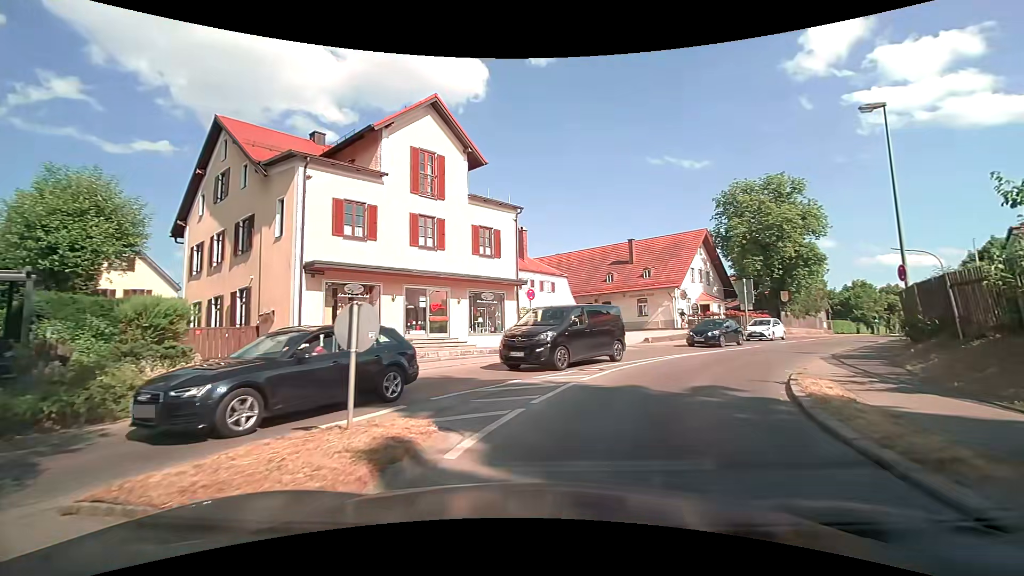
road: tertiary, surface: asphalt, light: Day
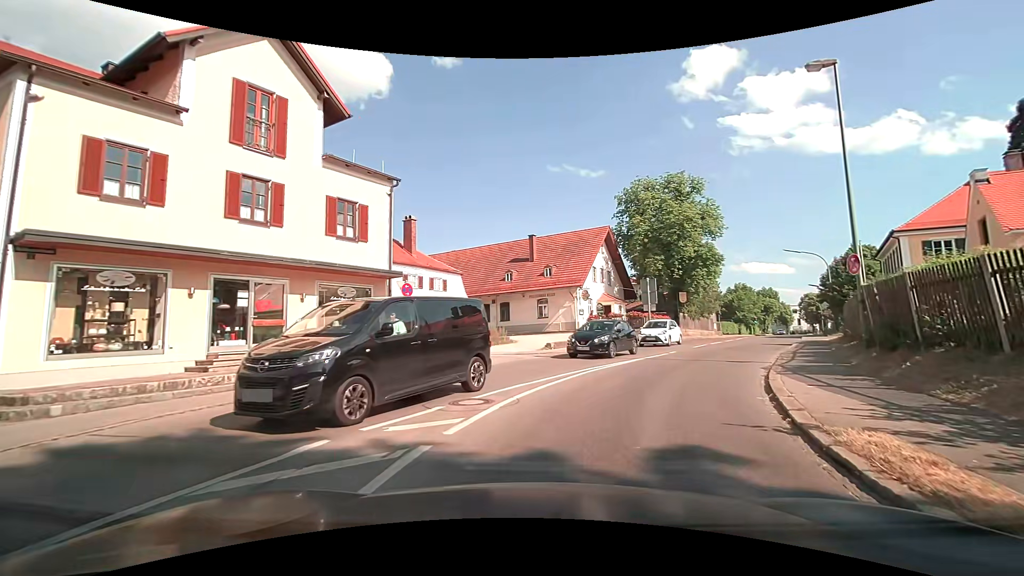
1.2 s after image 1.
(+0.5, +5.5) m; +11°
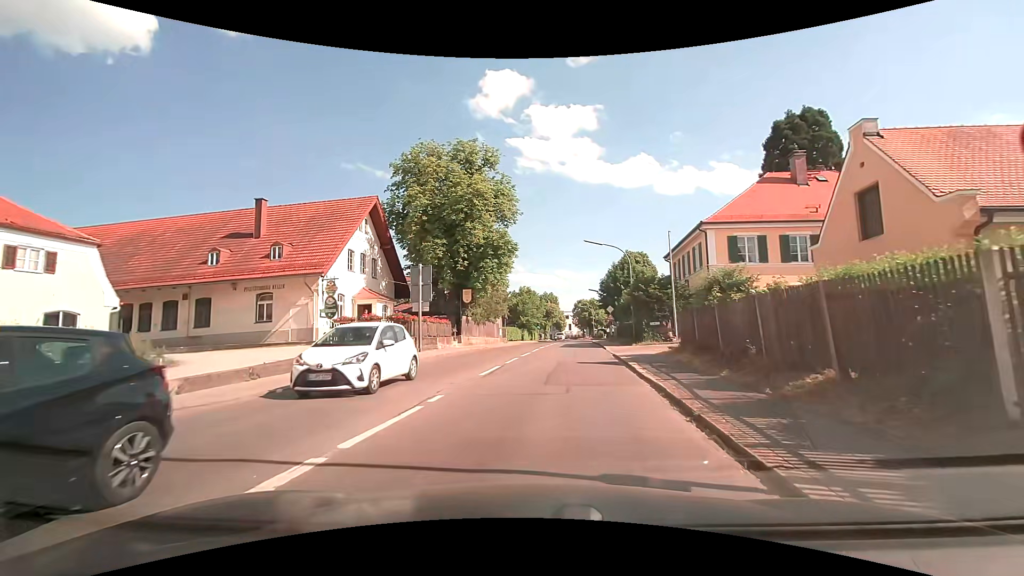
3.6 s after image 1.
(+3.0, +13.1) m; +23°
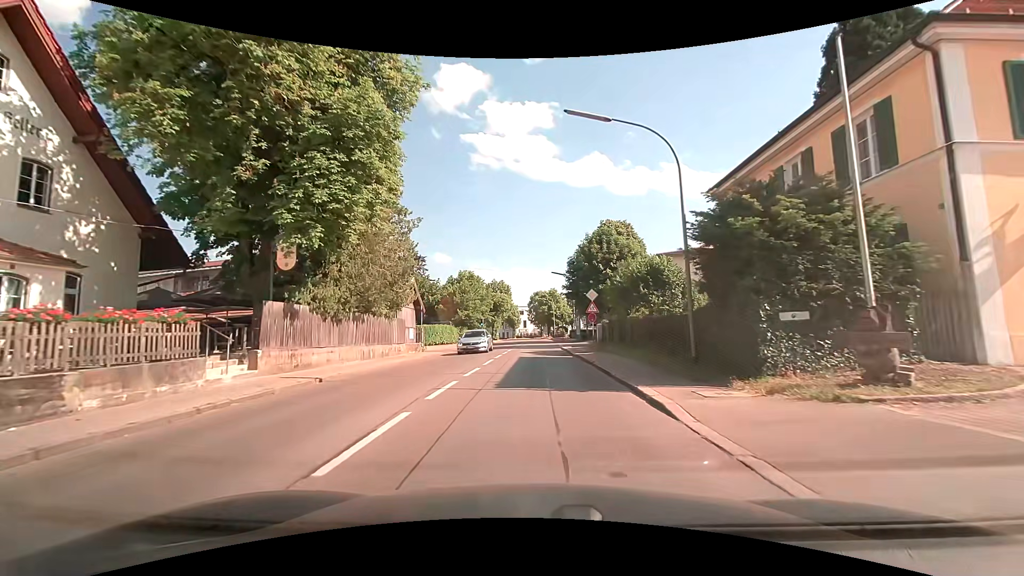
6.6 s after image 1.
(+1.5, +22.5) m; +6°
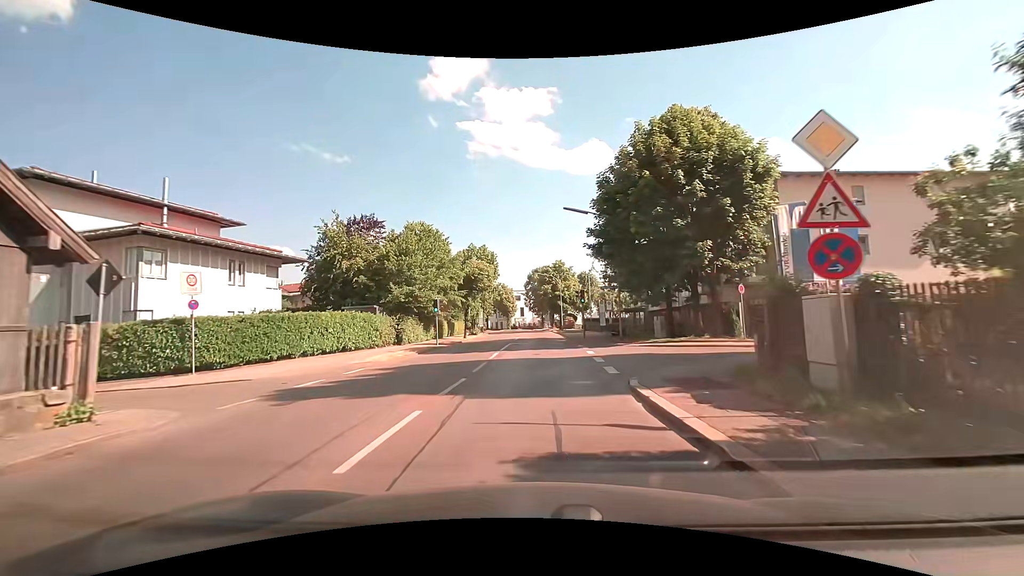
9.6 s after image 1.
(-0.1, +27.1) m; -1°
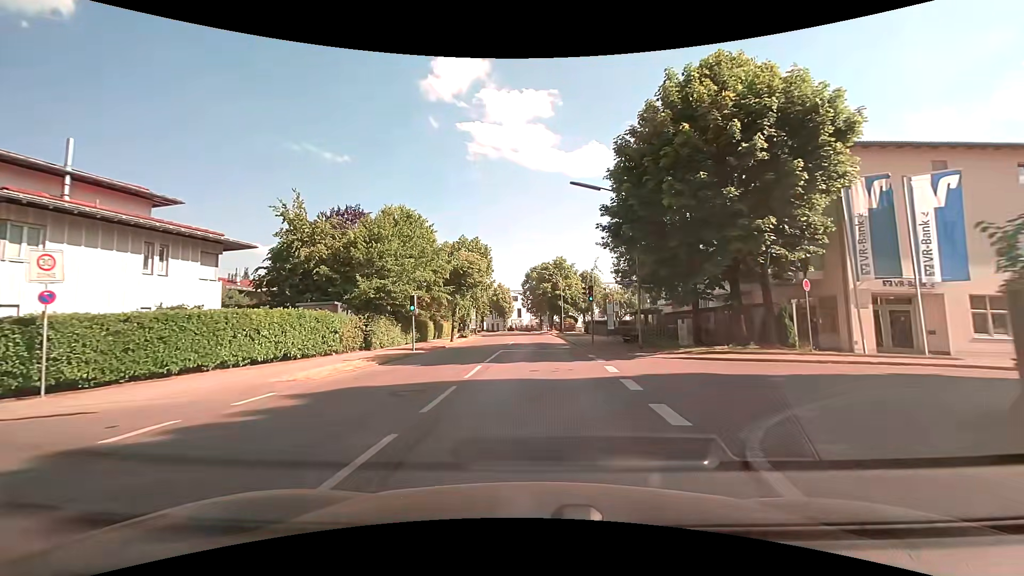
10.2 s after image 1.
(0.0, +5.9) m; +1°
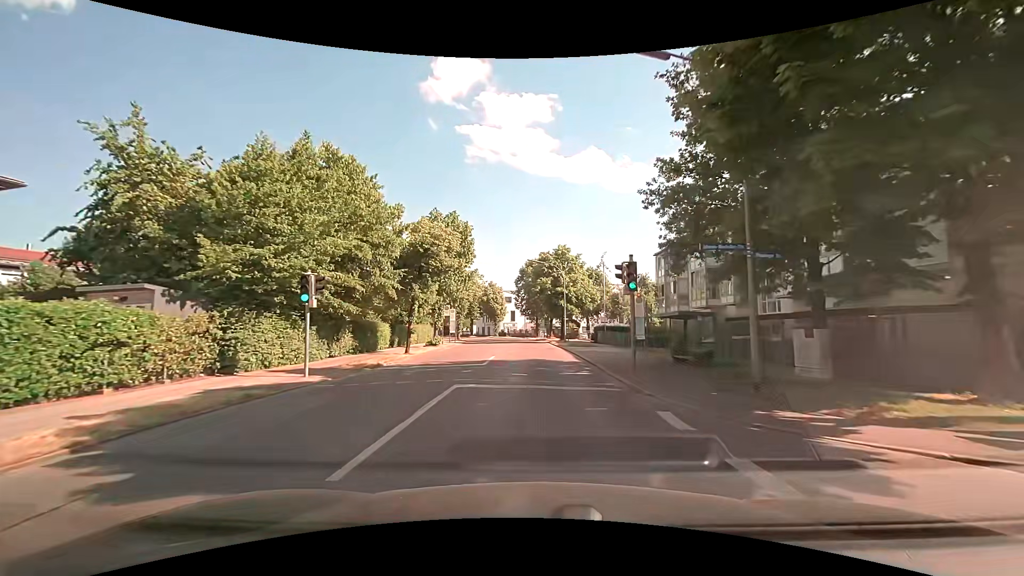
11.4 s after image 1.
(0.0, +12.3) m; 0°
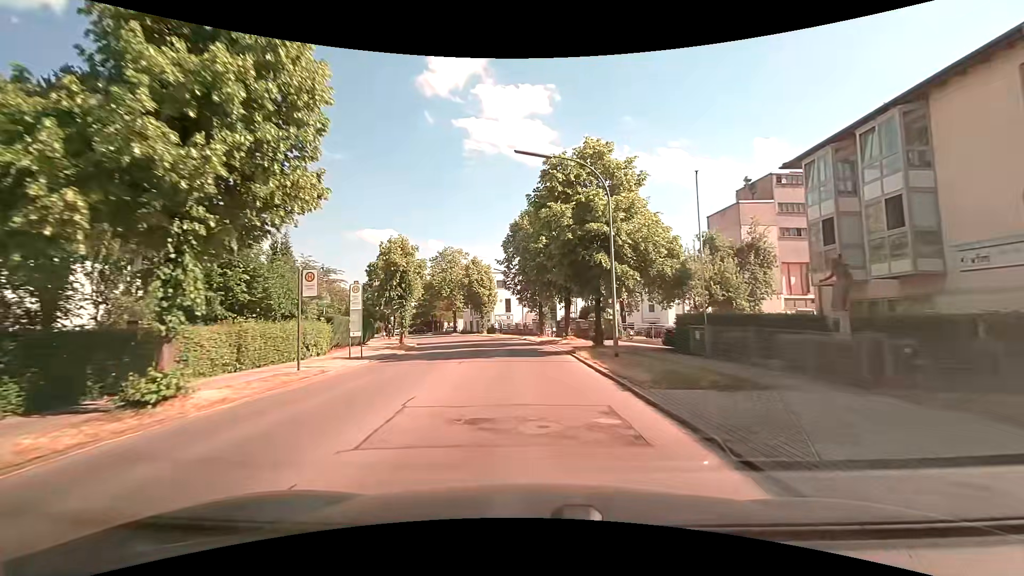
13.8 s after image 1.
(0.0, +26.3) m; 0°
(0, +10) (0, +20) (-1, +30) (-3, +40) (-5, +50) (-8, +59) (-11, +69) (-15, +78) (-18, +87) (-22, +97) m
